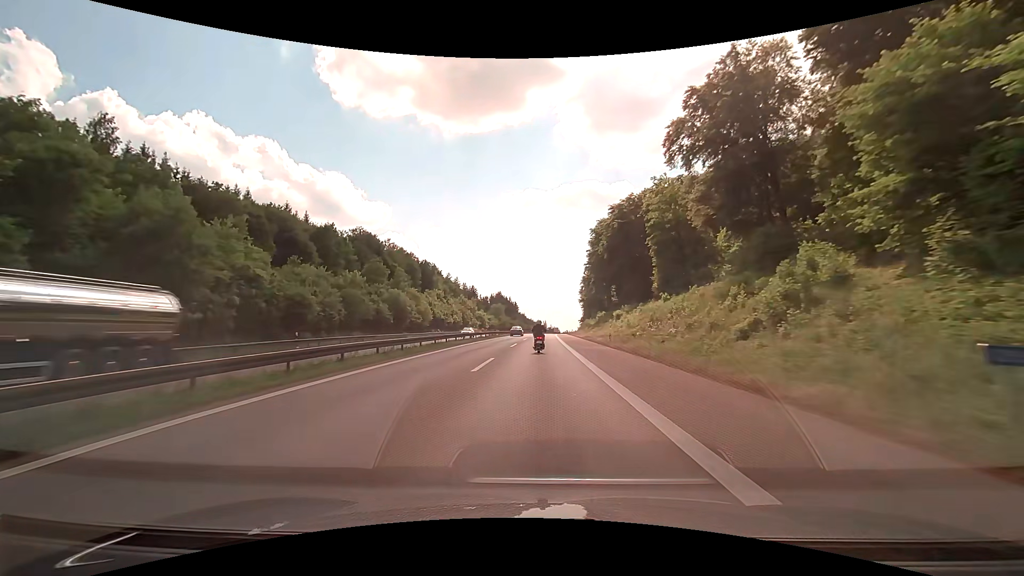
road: motorway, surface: asphalt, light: Day
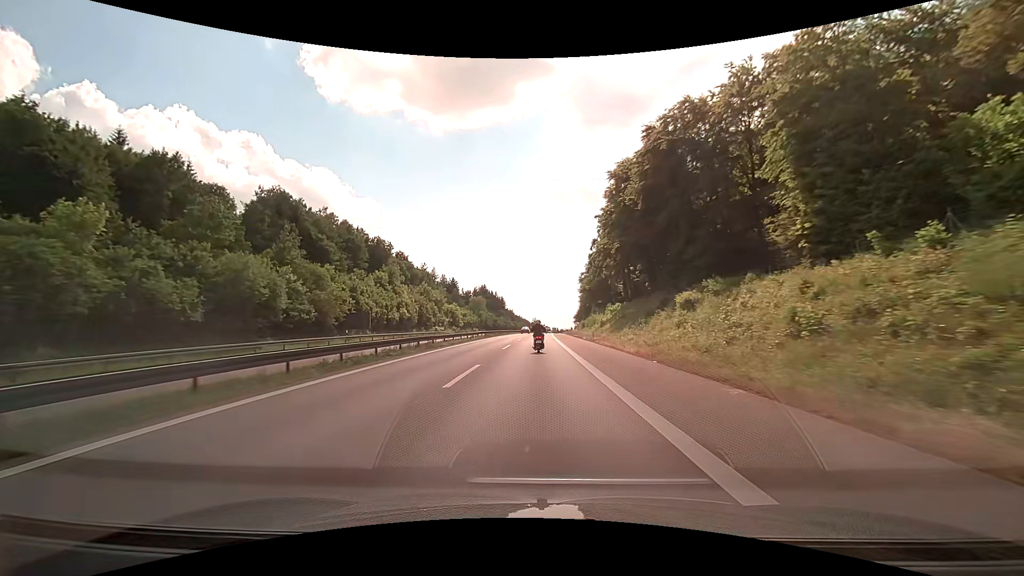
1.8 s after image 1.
(+0.4, +39.6) m; +1°
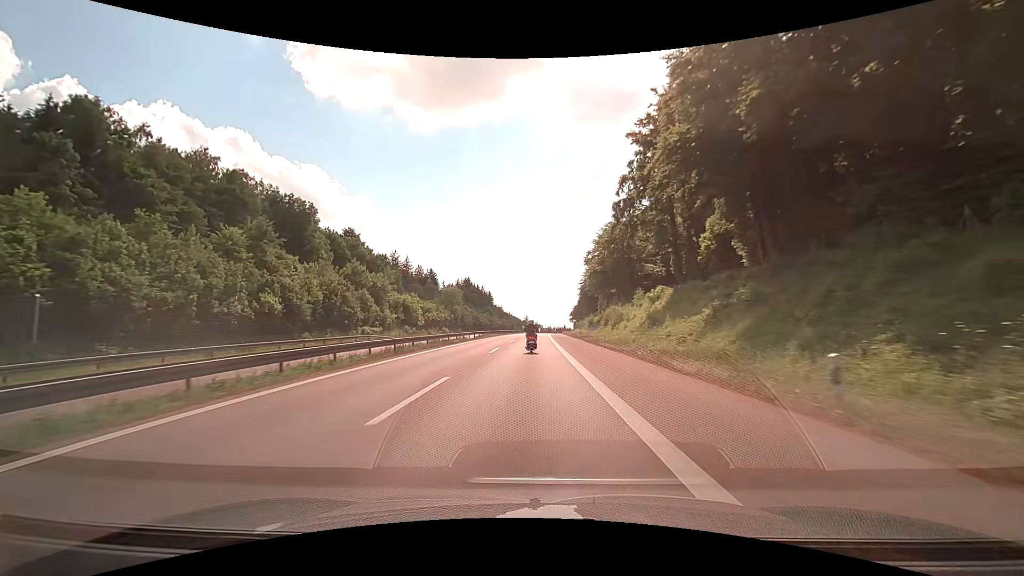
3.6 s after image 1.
(+0.4, +39.8) m; +1°
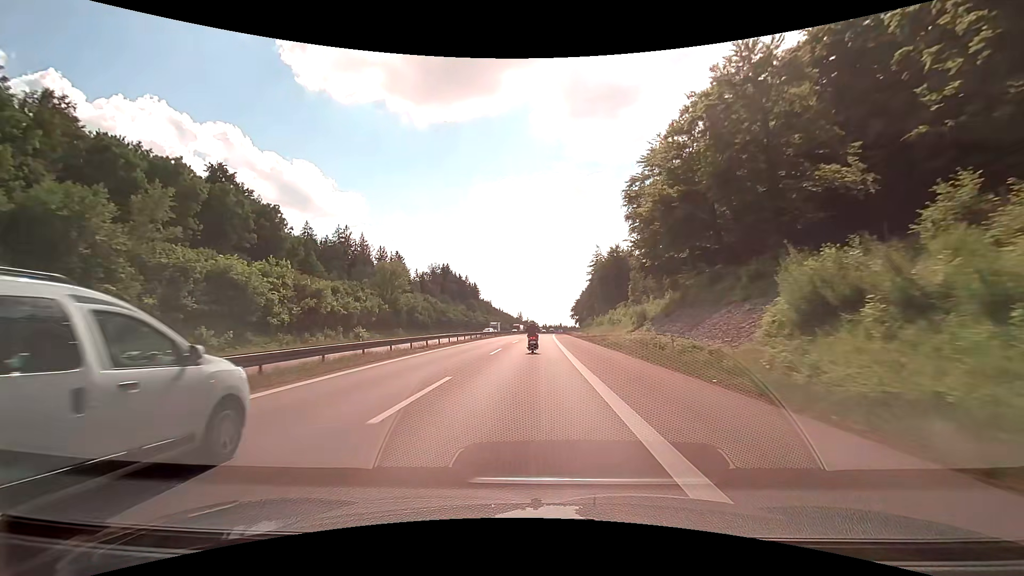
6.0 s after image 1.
(+0.2, +53.3) m; 0°
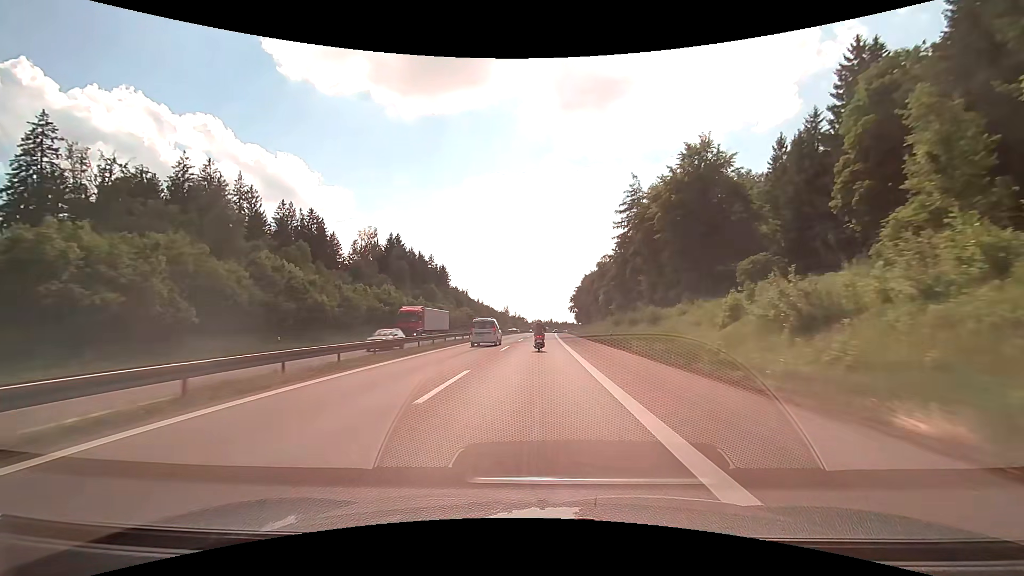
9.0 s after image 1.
(+0.8, +67.1) m; +1°
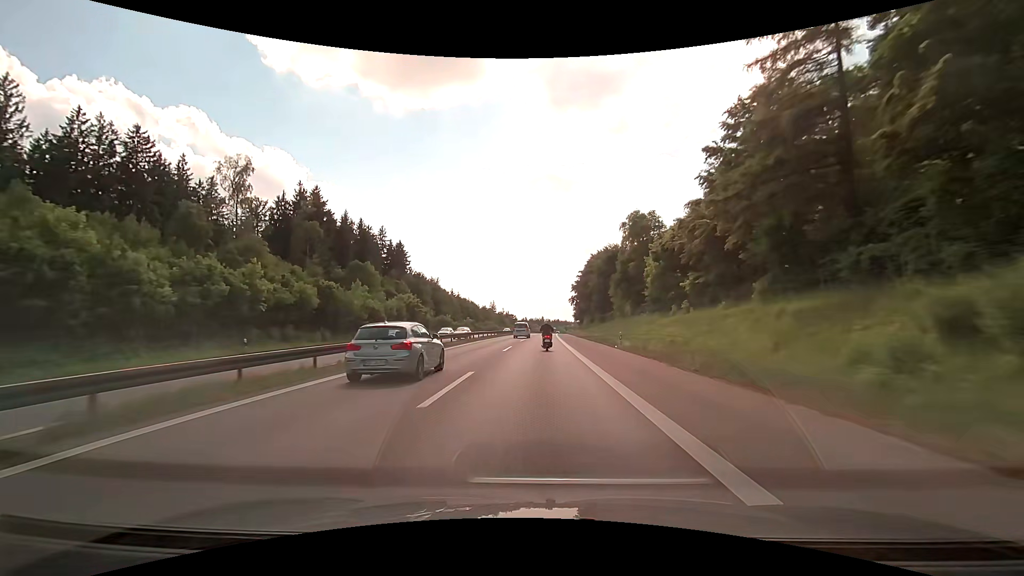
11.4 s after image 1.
(+0.5, +54.2) m; +1°
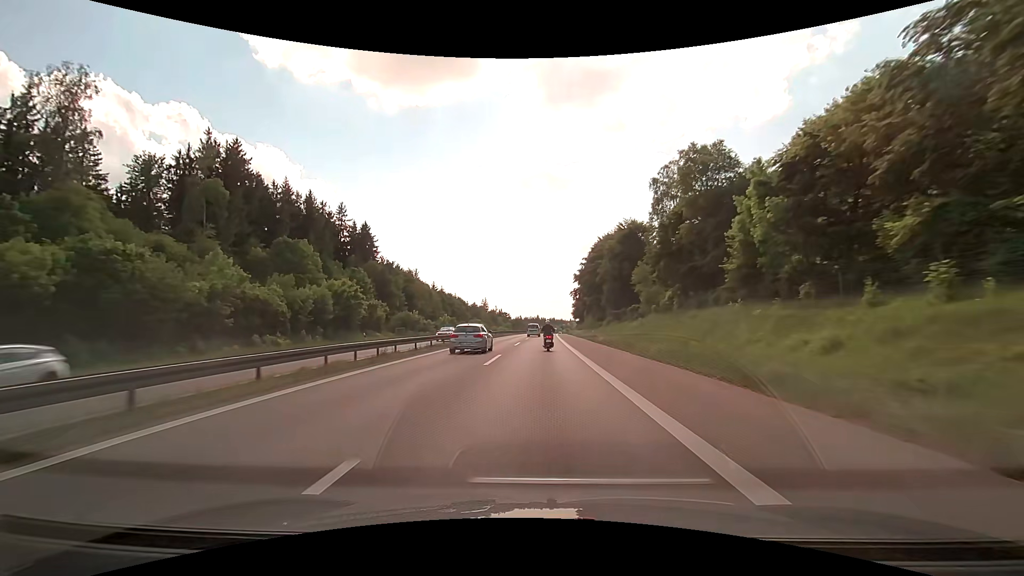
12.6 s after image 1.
(+0.1, +27.4) m; +1°
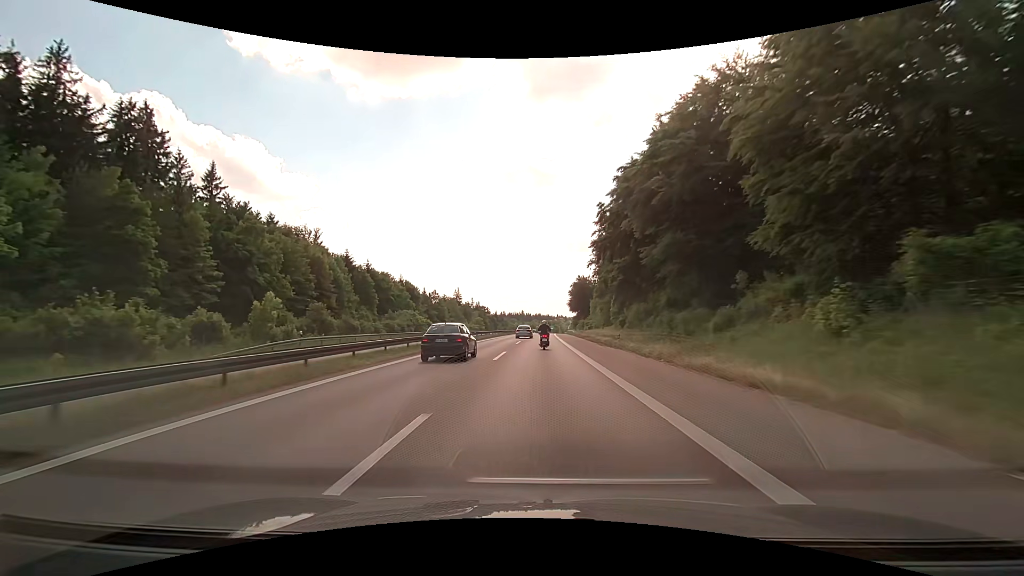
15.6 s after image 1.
(+0.8, +69.4) m; +2°
(0, +10) (0, +20) (0, +30) (0, +40) (0, +50) (+1, +60) (+1, +70) (+1, +80) (+1, +90) (+2, +100) m
